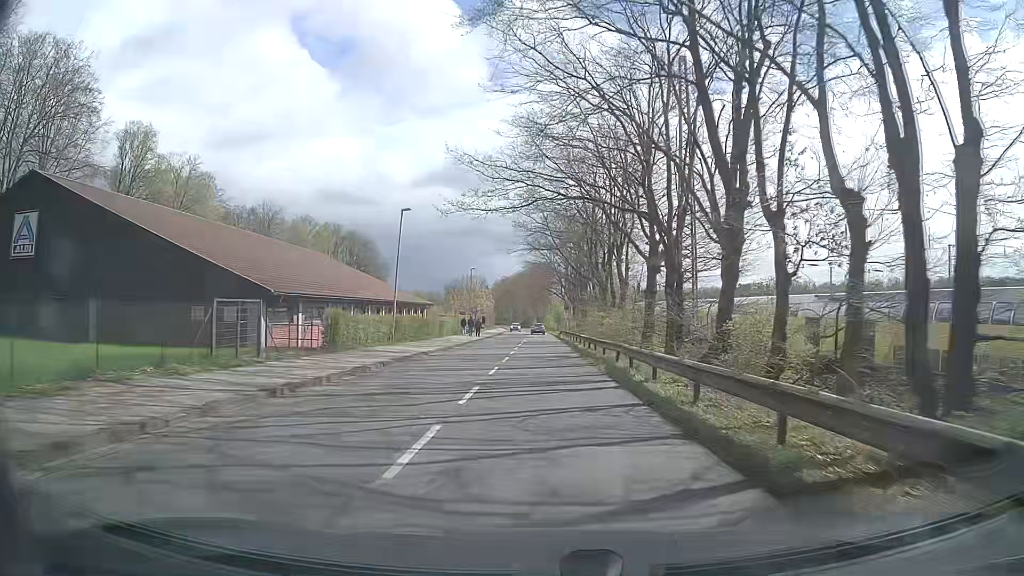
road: tertiary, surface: asphalt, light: Day
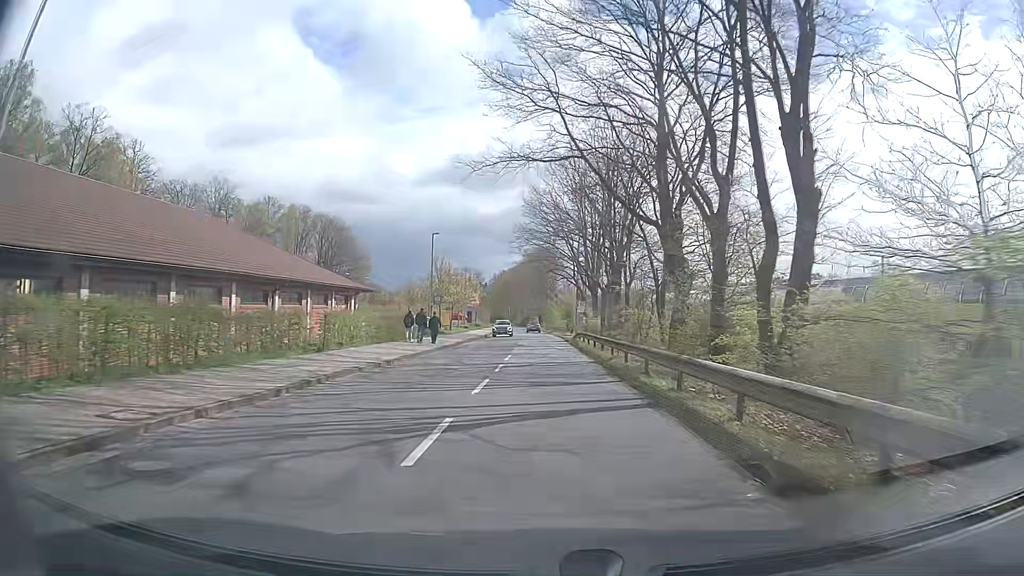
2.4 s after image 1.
(-0.1, +30.3) m; -1°
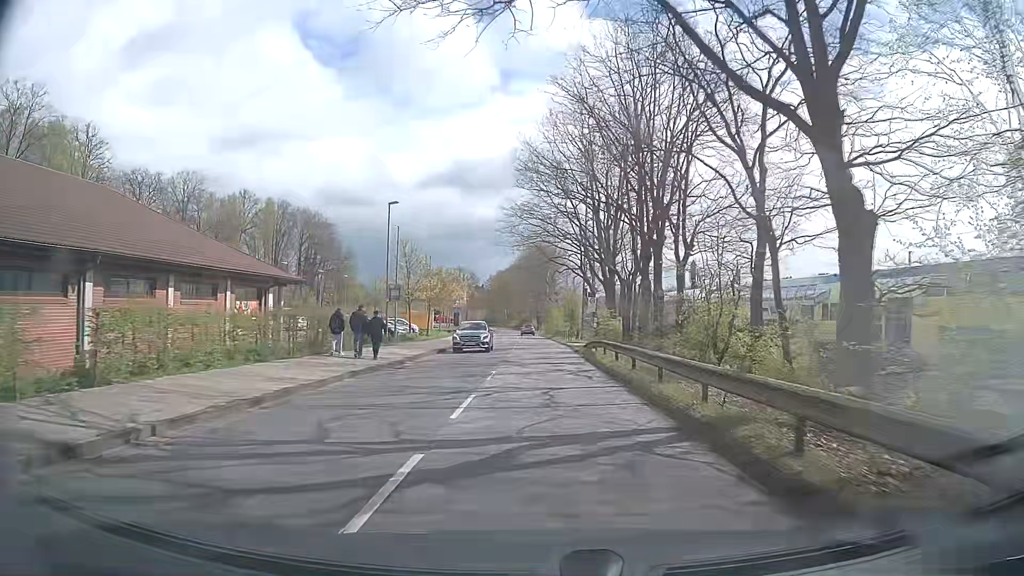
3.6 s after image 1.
(+0.1, +14.2) m; 0°
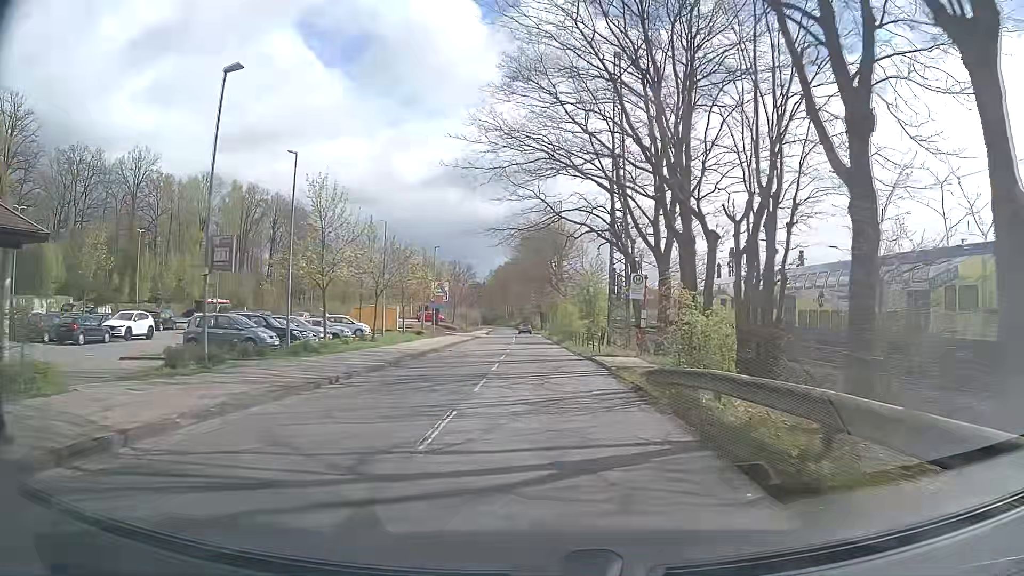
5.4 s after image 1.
(+0.2, +20.8) m; 0°
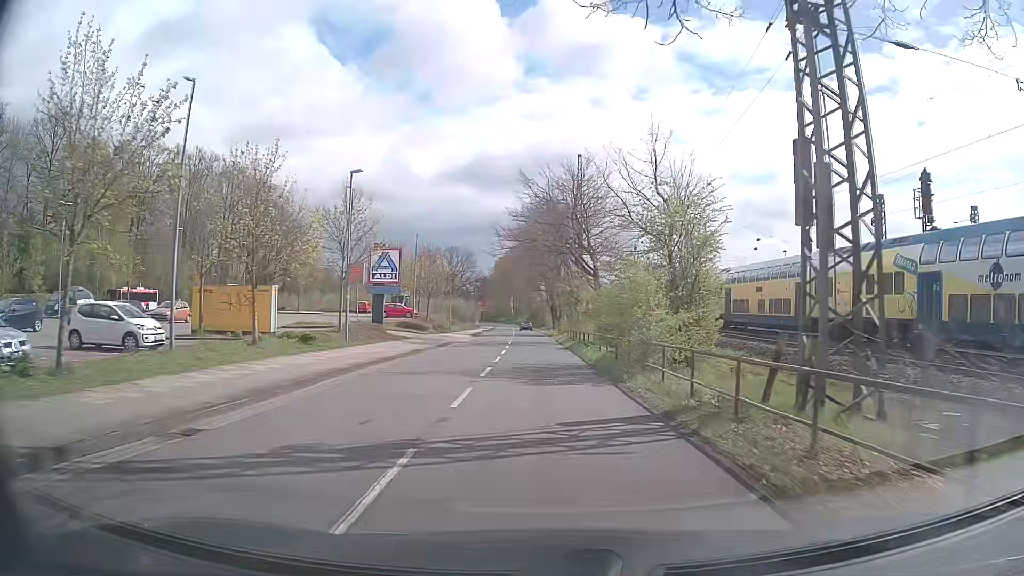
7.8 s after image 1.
(-0.3, +28.4) m; -2°
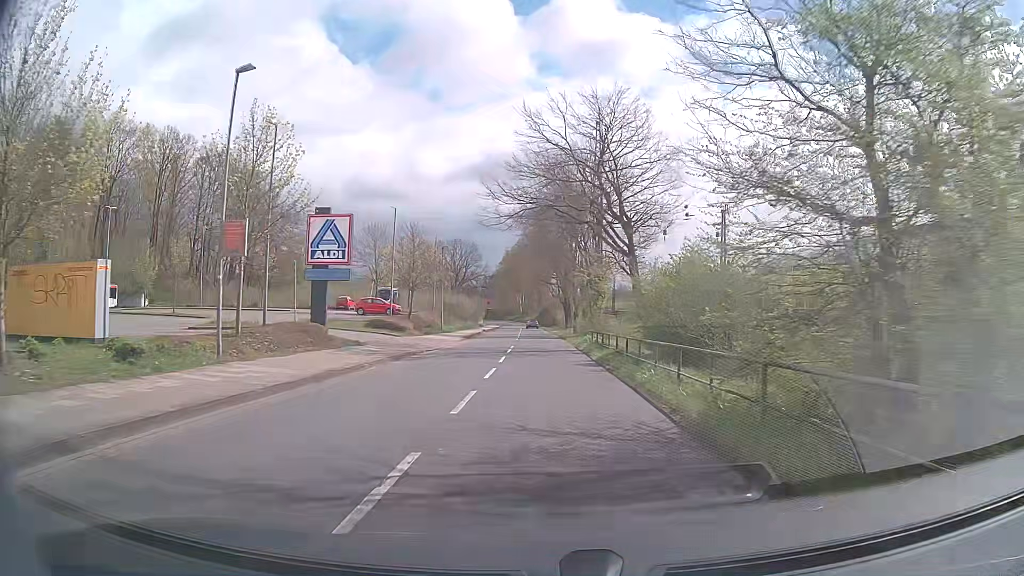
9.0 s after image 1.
(+0.1, +12.9) m; 0°
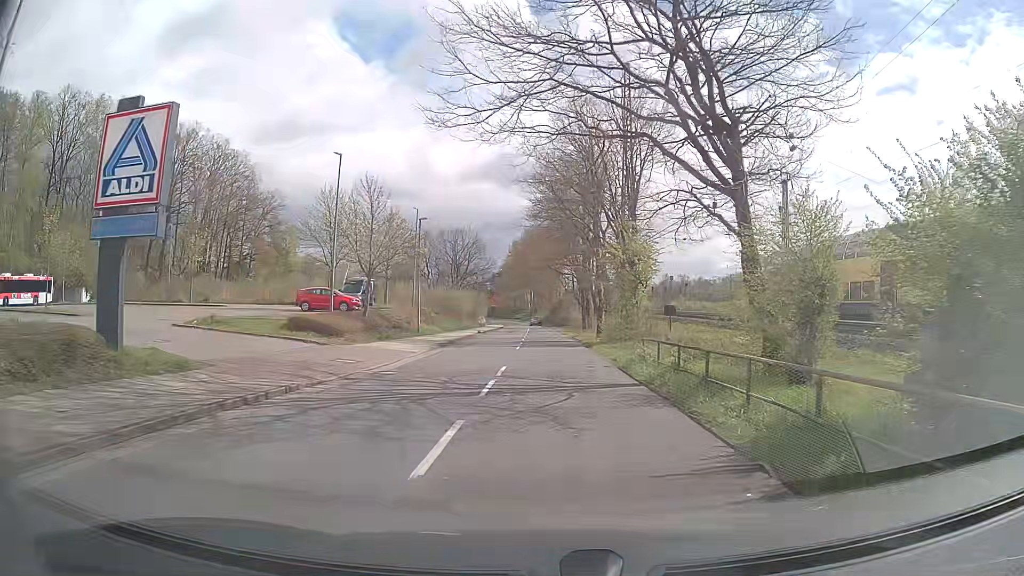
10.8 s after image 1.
(0.0, +15.5) m; 0°
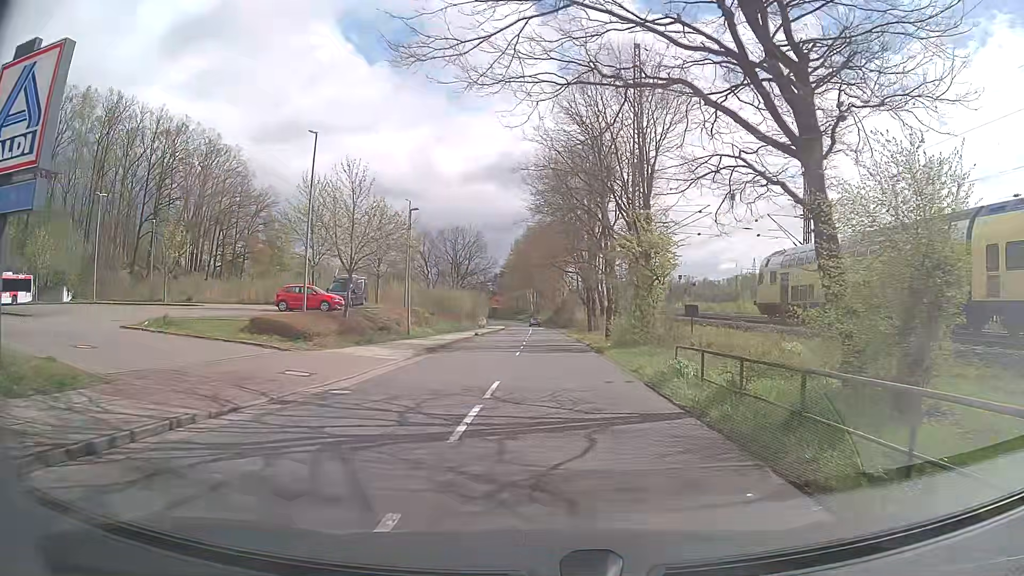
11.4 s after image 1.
(0.0, +4.1) m; -1°
